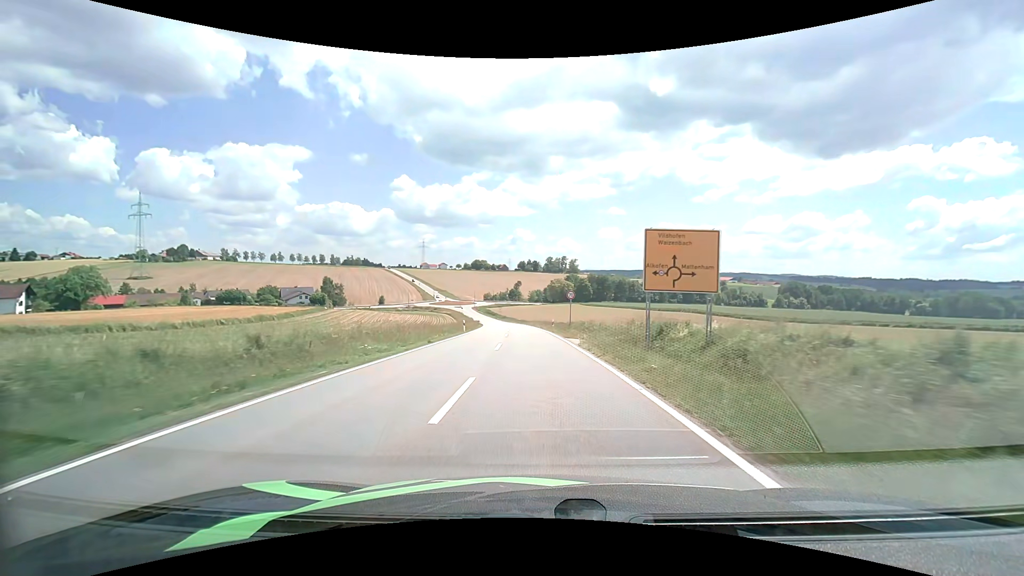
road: tertiary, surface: asphalt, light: Day
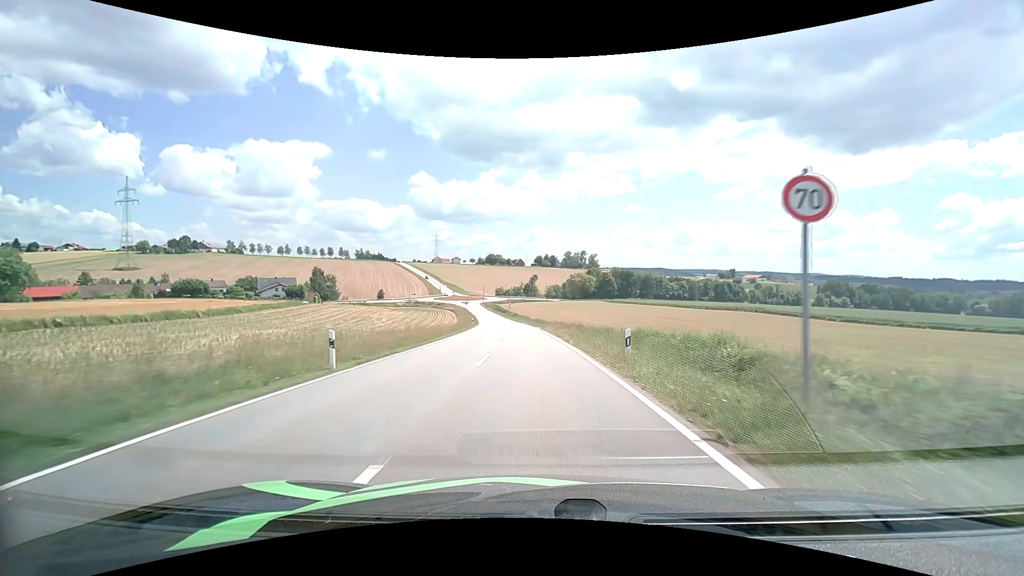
(-0.5, +30.4) m; -2°
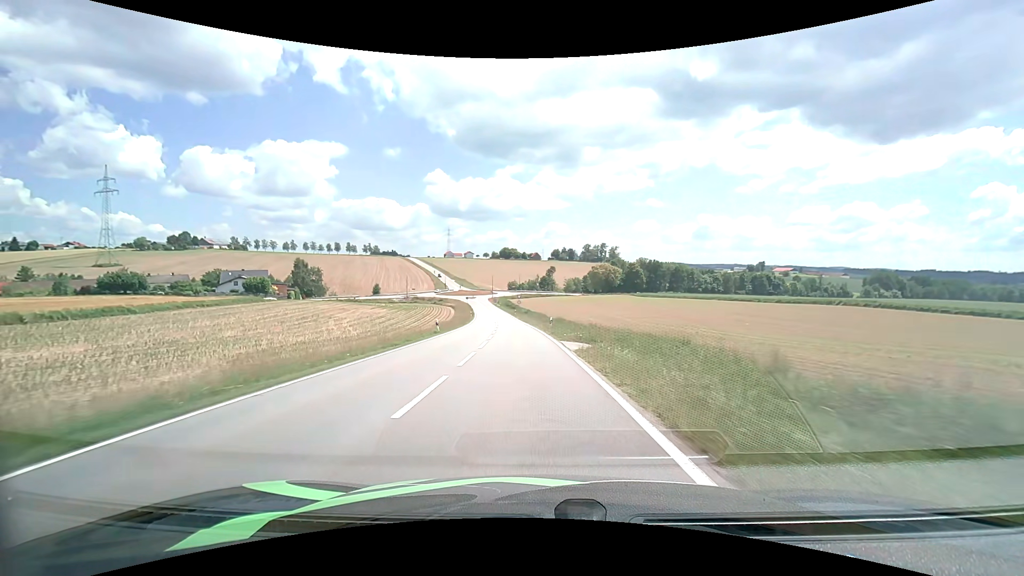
(-0.3, +31.1) m; -2°
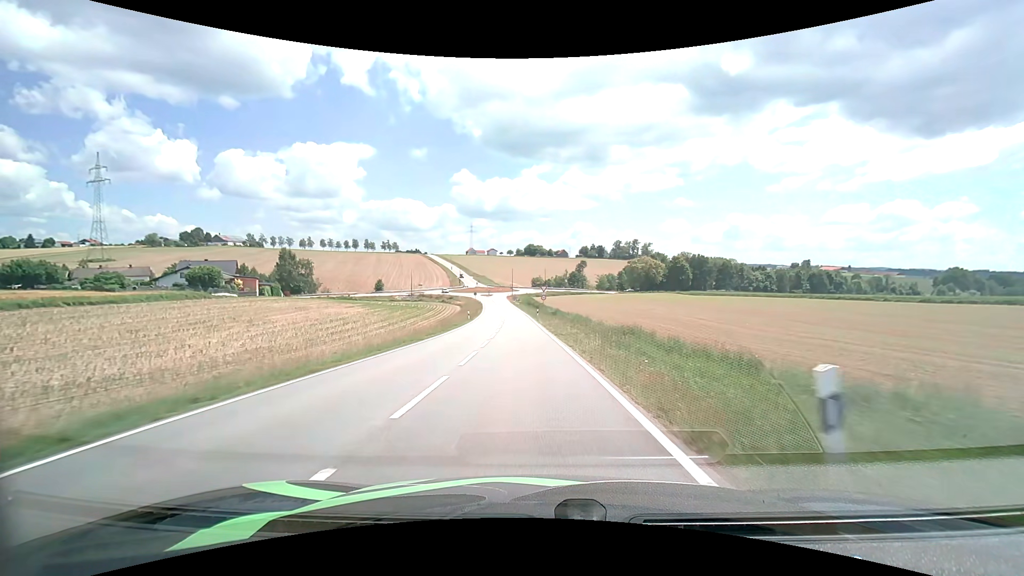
(-1.0, +30.8) m; -3°
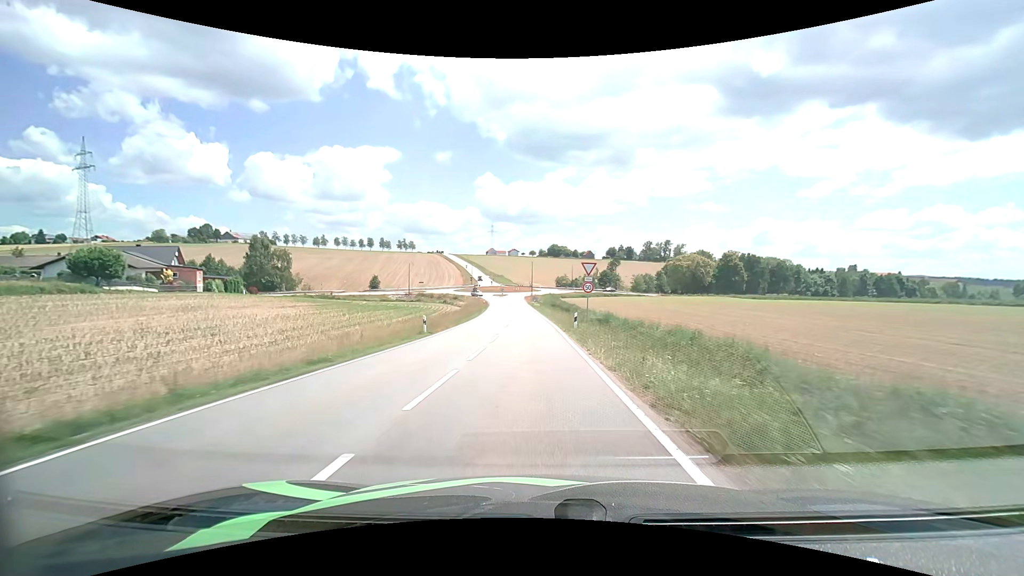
(-0.8, +30.0) m; -3°
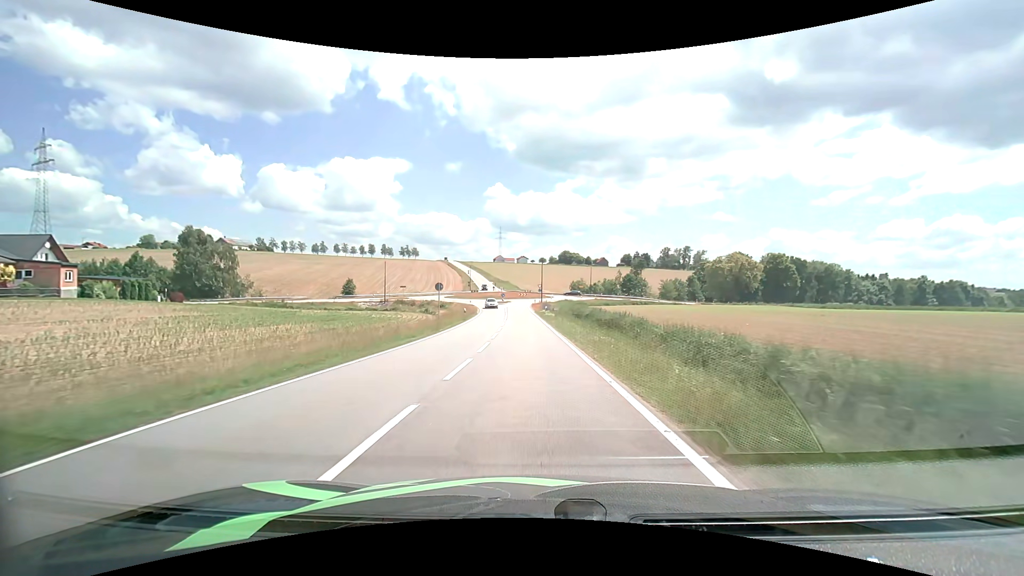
(-0.3, +28.5) m; -1°
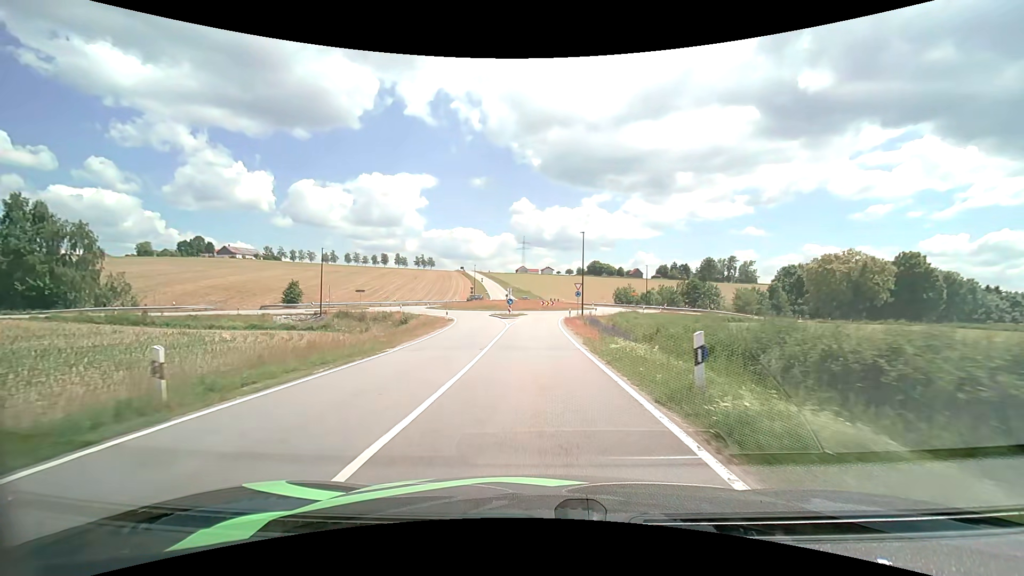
(-1.0, +40.5) m; -3°
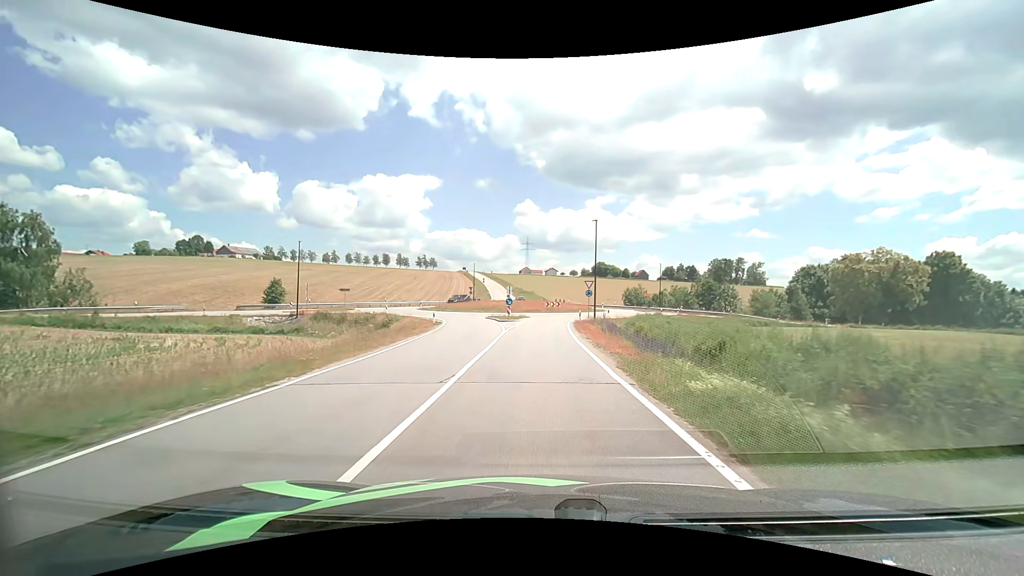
(0.0, +7.1) m; -1°
(0, +10) (0, +20) (0, +30) (+1, +40) (+3, +50) (+8, +58) (+12, +67) (+11, +77) (+5, +86) (0, +94) m
